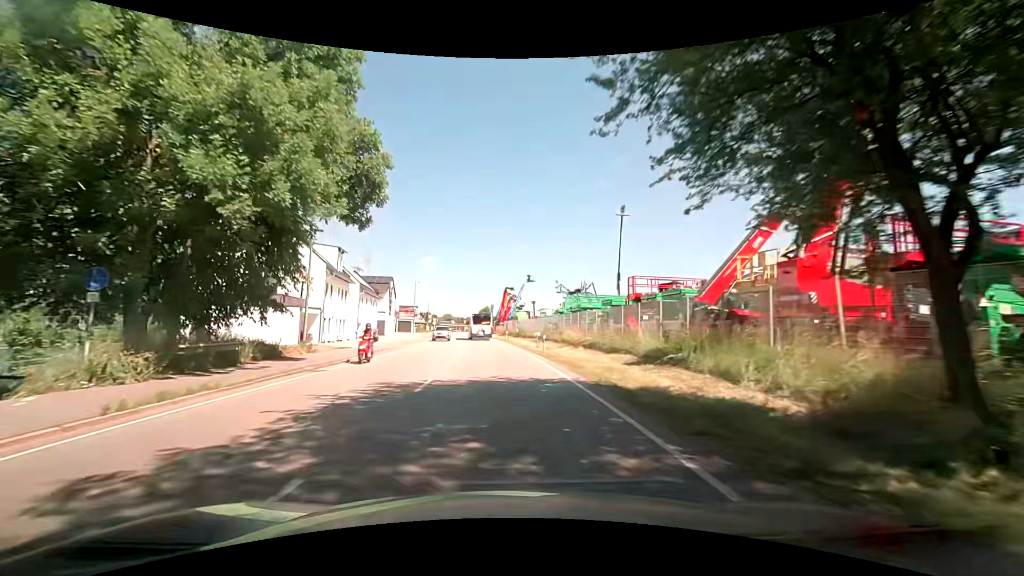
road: primary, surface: asphalt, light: Day
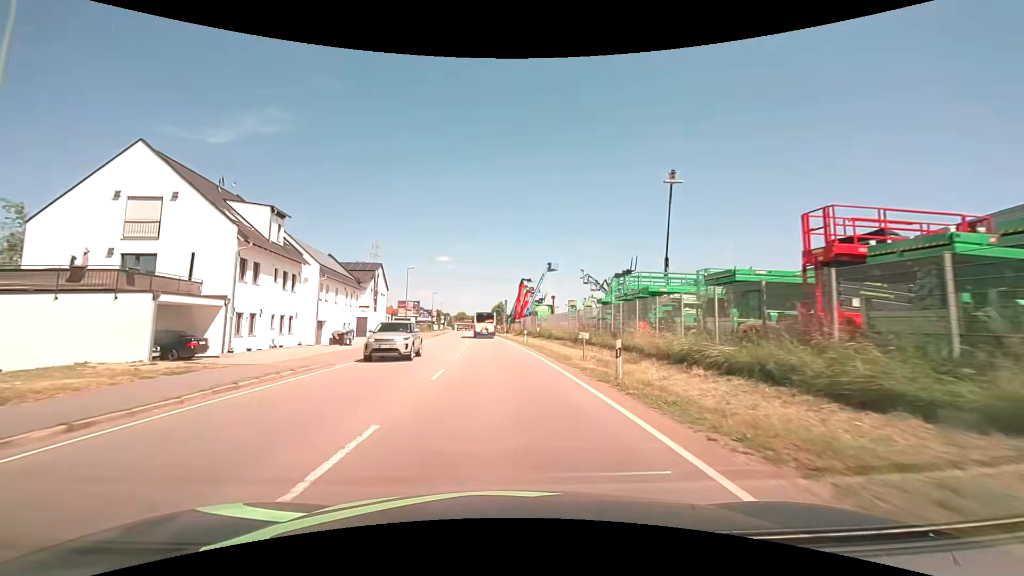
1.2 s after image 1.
(-0.4, +15.7) m; -3°
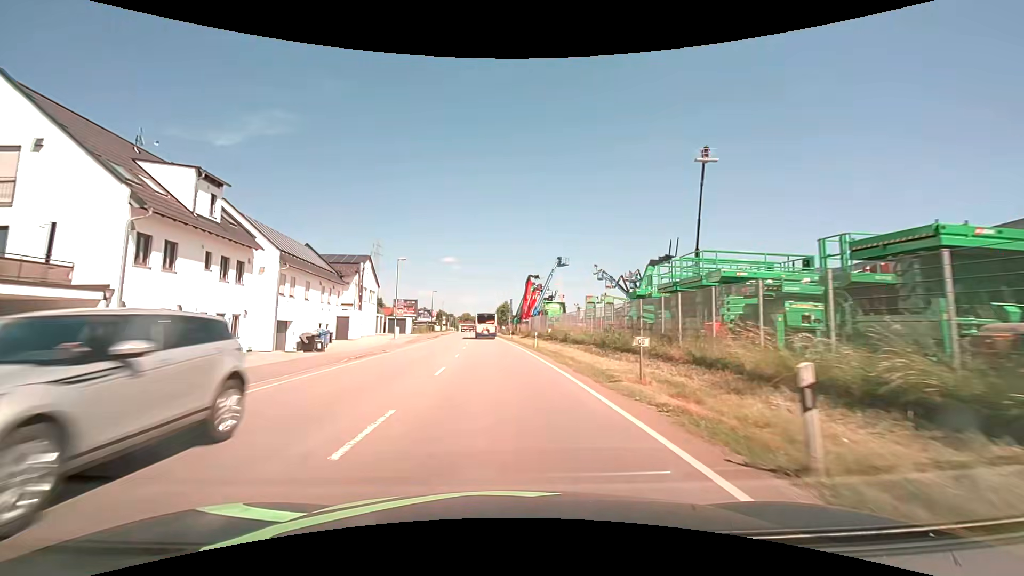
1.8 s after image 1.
(0.0, +7.8) m; -1°
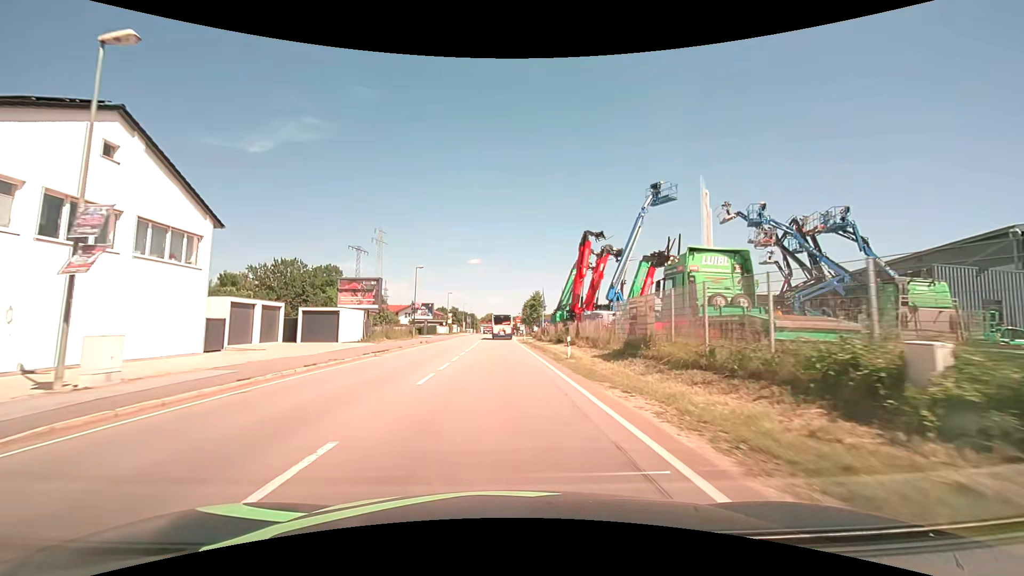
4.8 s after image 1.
(-0.8, +38.4) m; -2°
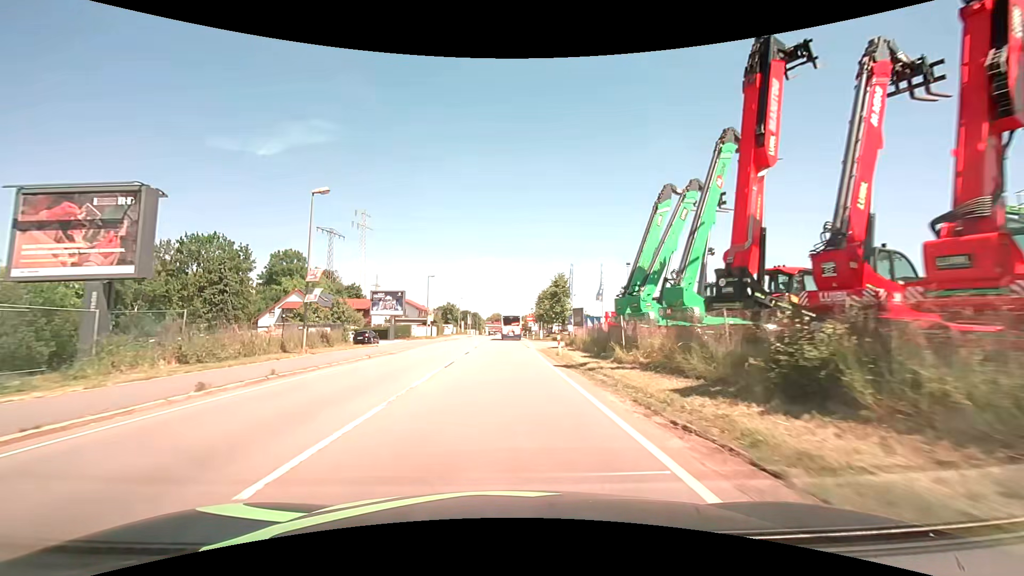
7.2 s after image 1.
(-0.4, +30.5) m; -1°
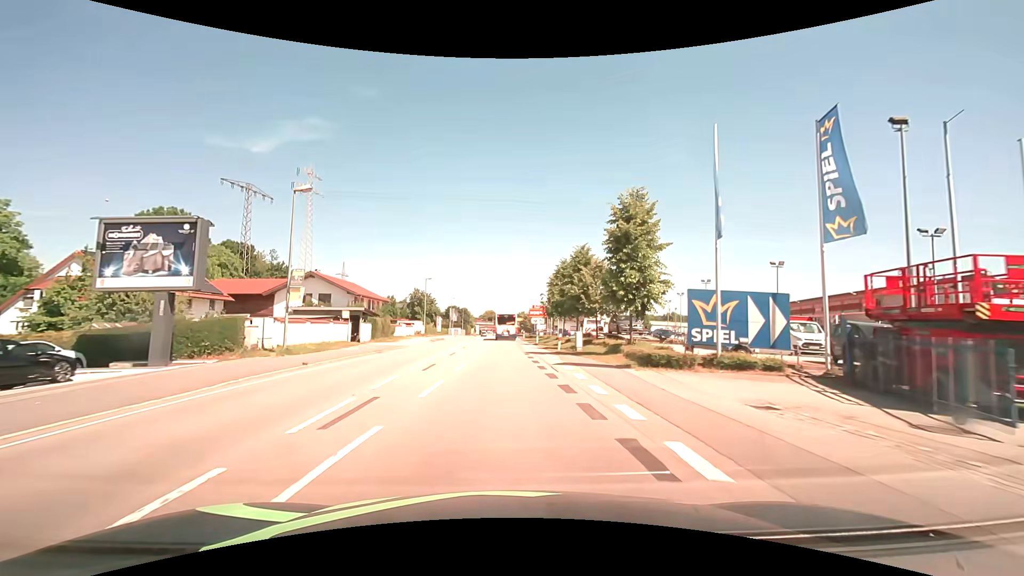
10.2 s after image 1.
(-0.2, +38.0) m; 0°
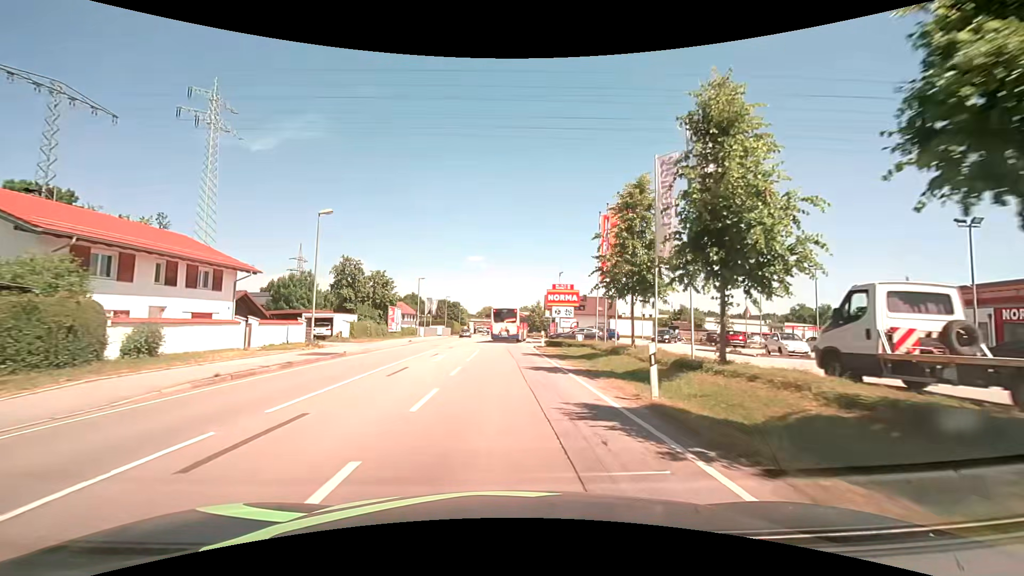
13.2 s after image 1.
(+0.1, +37.5) m; 0°
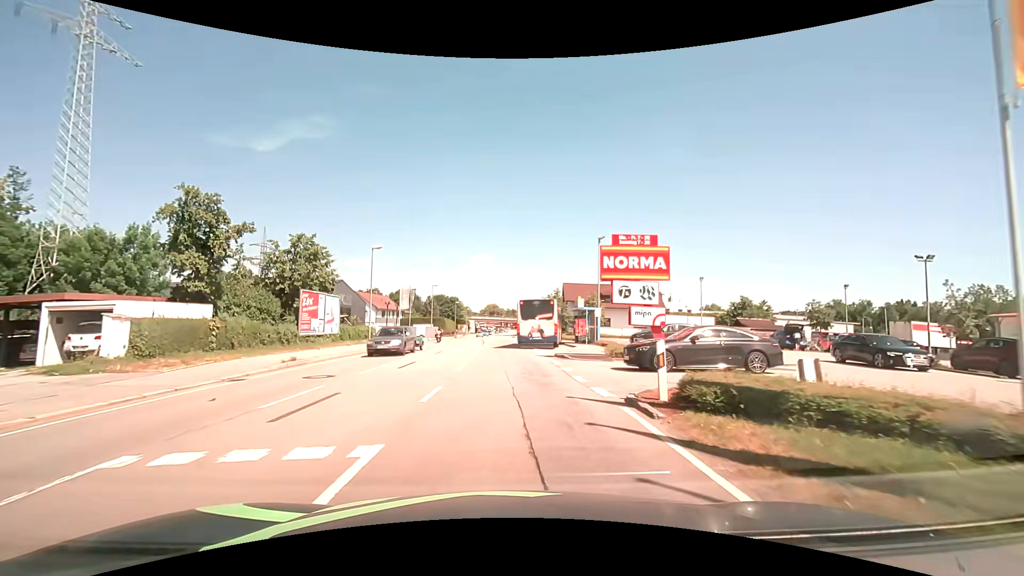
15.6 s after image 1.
(0.0, +24.5) m; -1°
(0, +10) (0, +20) (0, +30) (0, +40) (0, +50) (0, +60) (0, +70) (0, +80) (0, +90) (0, +100) m
